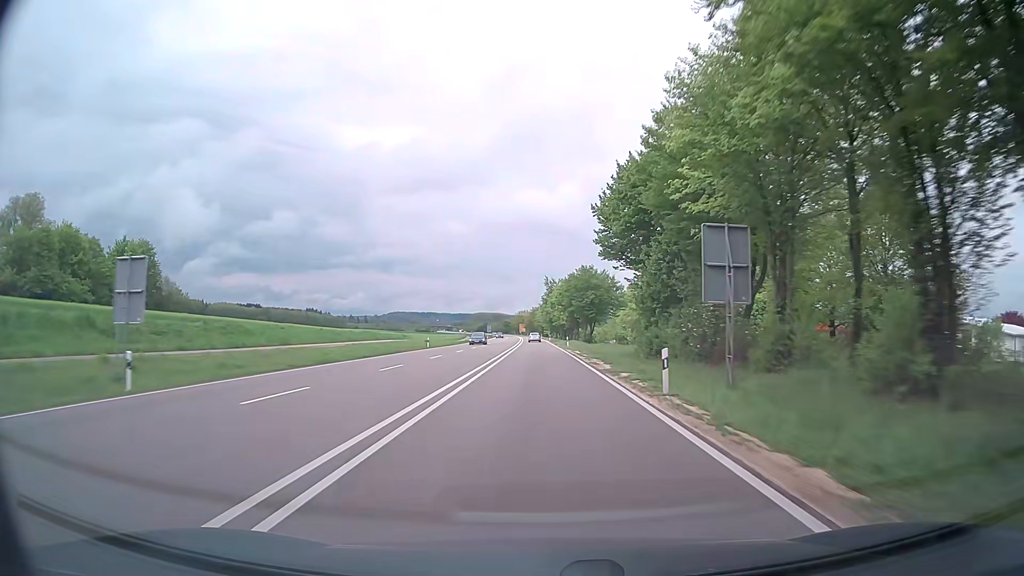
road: trunk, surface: asphalt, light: Day
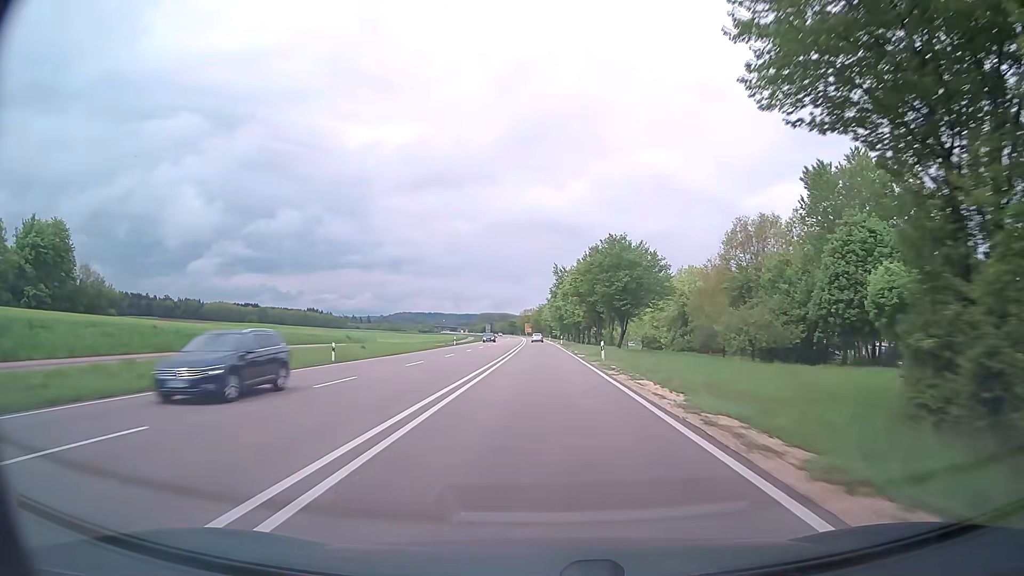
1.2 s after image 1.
(-0.2, +31.7) m; -1°
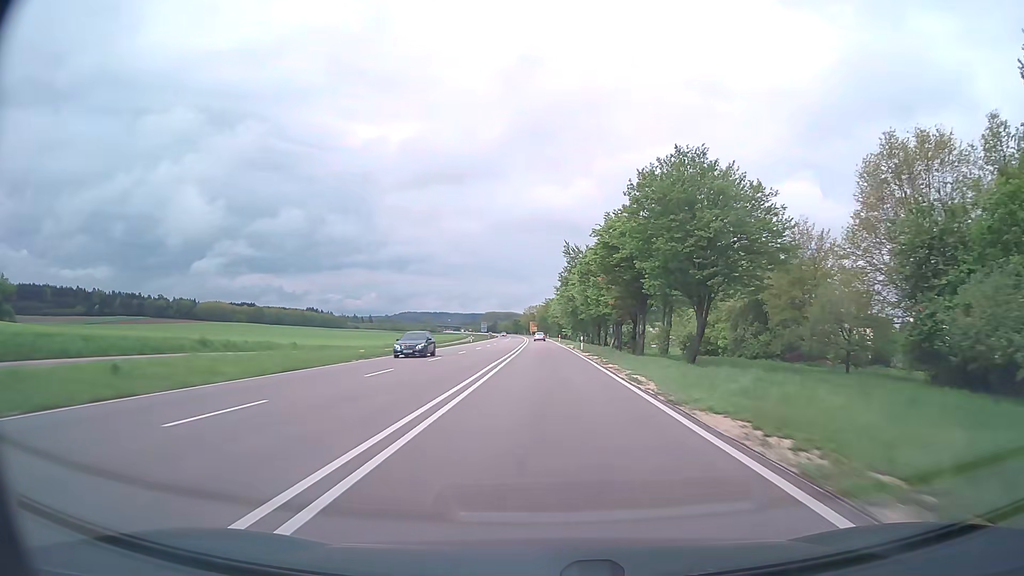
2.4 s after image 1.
(-0.1, +31.7) m; -1°
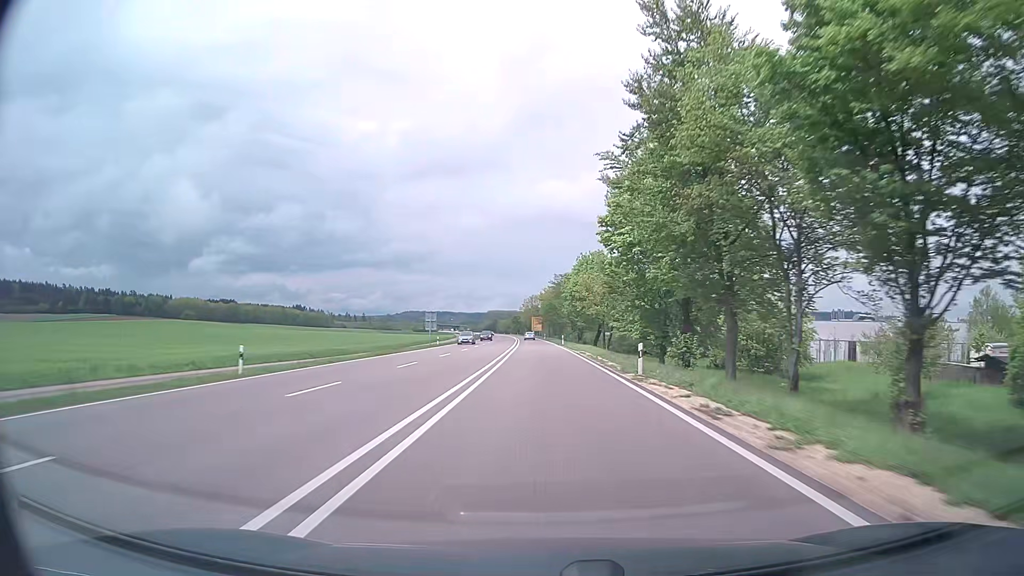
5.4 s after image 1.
(-0.4, +79.2) m; 0°
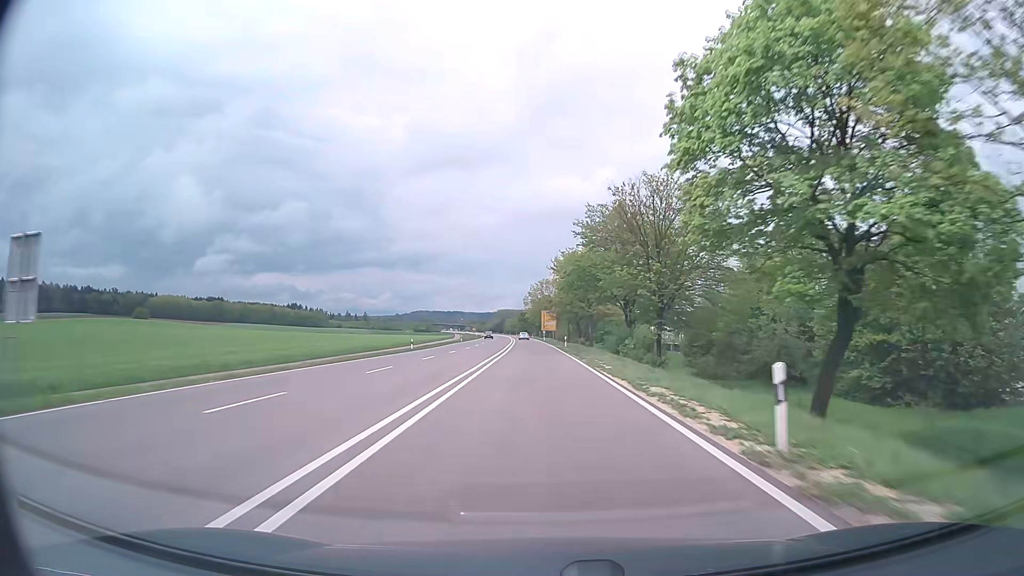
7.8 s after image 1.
(-0.6, +63.3) m; -1°
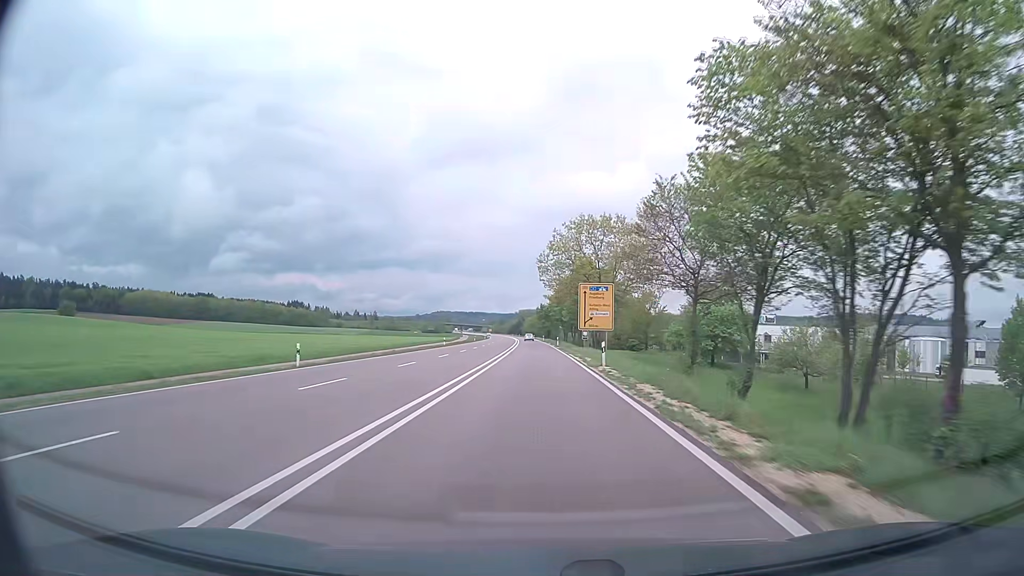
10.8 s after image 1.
(-1.3, +79.0) m; -2°
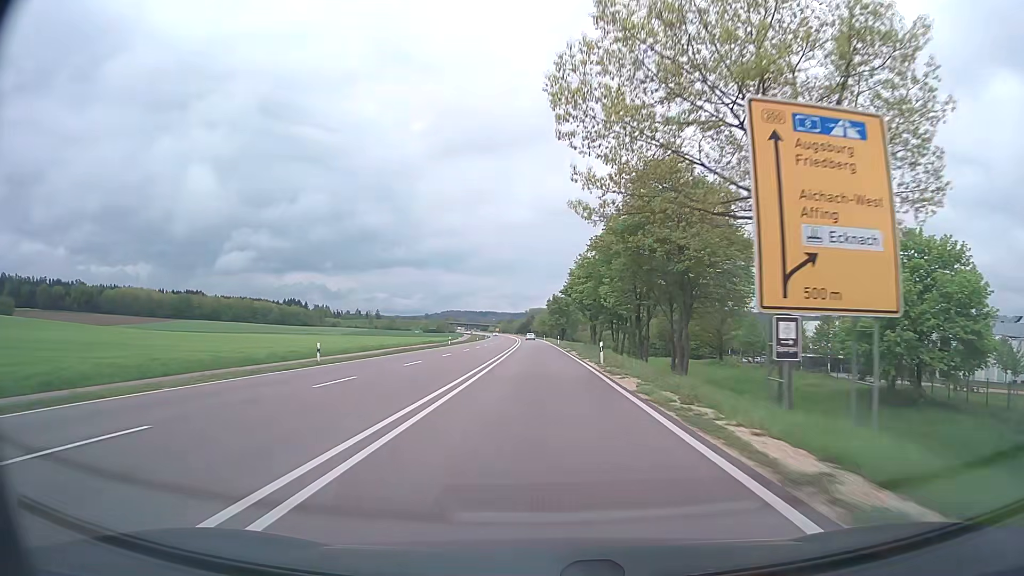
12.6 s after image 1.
(-0.3, +47.4) m; -1°
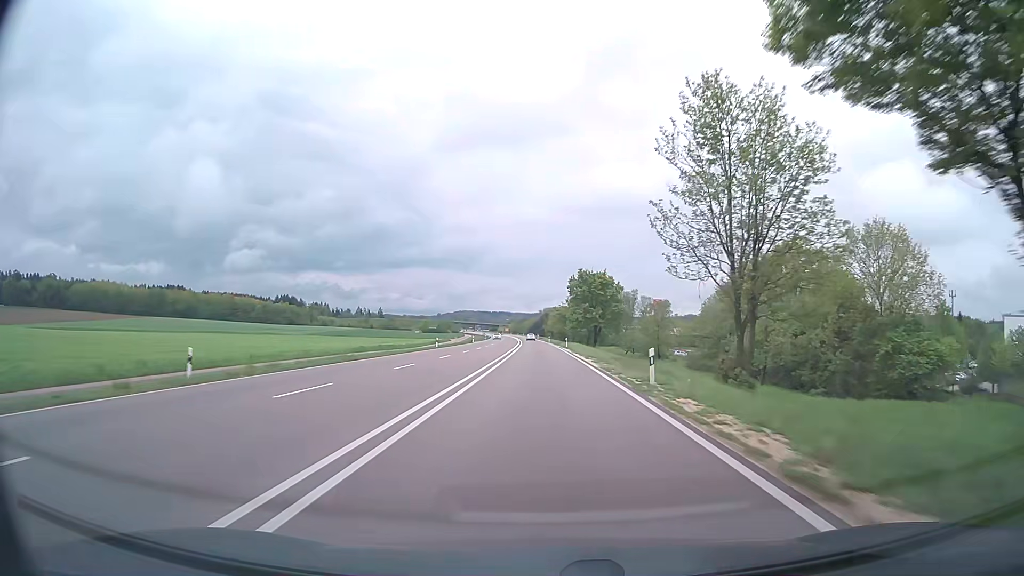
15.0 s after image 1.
(-0.6, +63.2) m; -1°
(0, +10) (0, +20) (0, +30) (0, +40) (0, +50) (-1, +60) (-1, +70) (-1, +80) (-1, +90) (-1, +100) m
